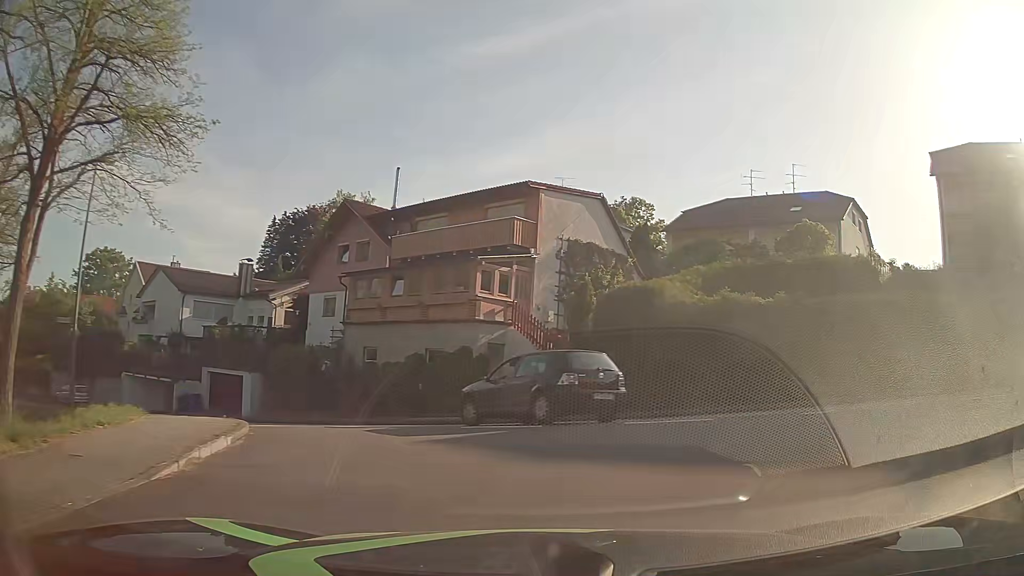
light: Day
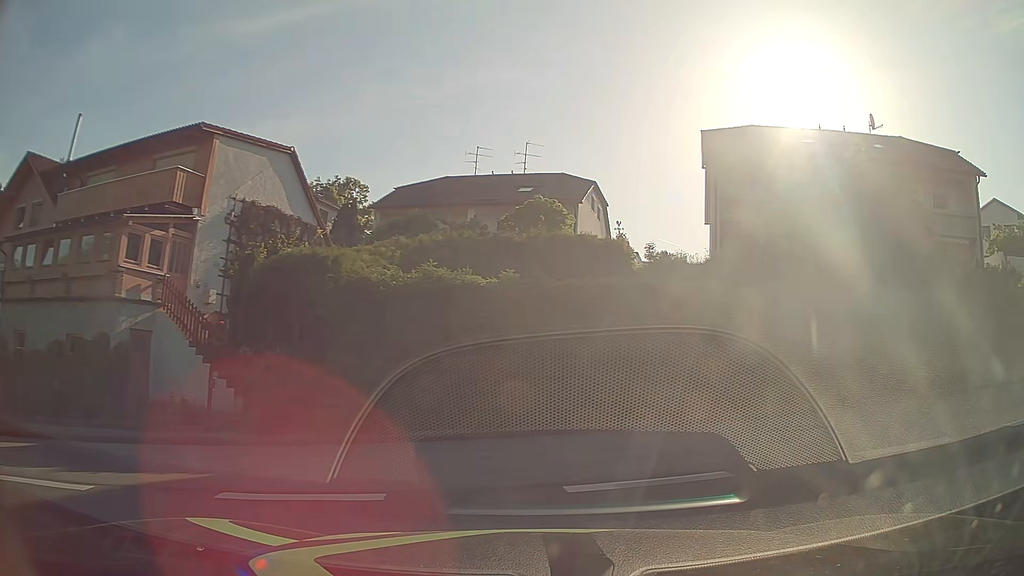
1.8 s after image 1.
(+1.0, +5.5) m; +25°
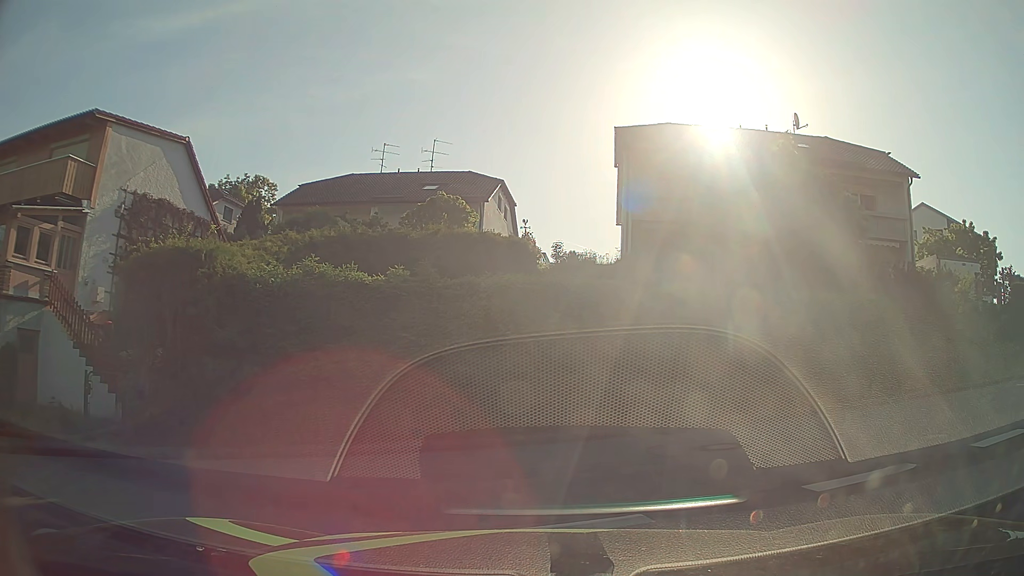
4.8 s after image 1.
(+0.1, +1.3) m; +5°
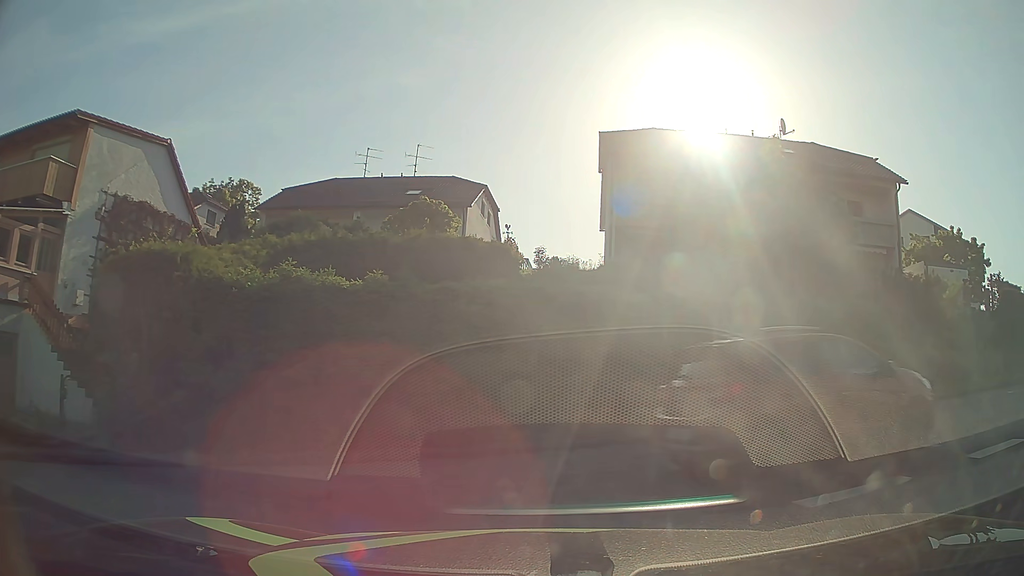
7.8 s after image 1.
(0.0, +0.3) m; 0°
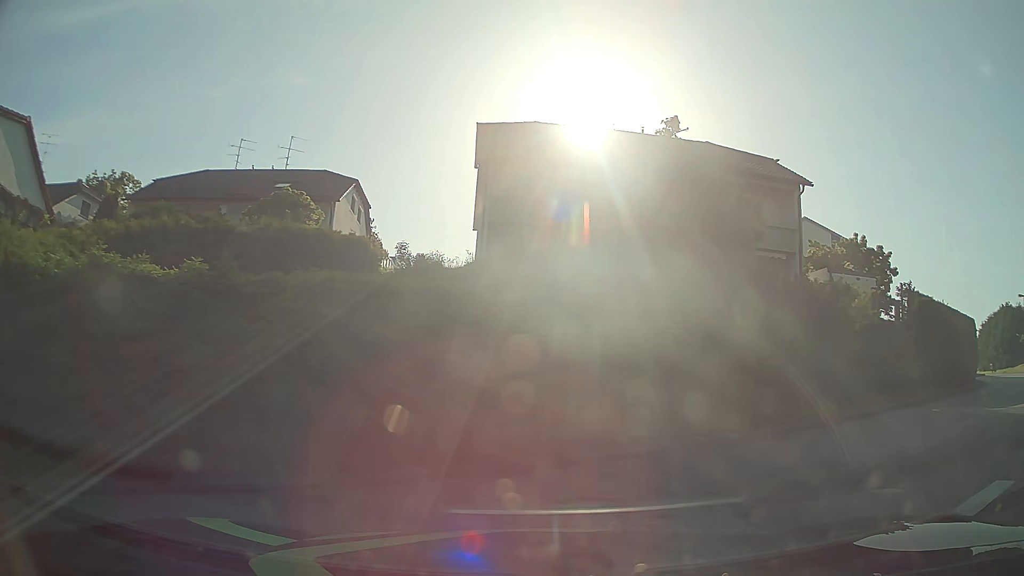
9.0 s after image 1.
(+0.4, +2.5) m; +12°
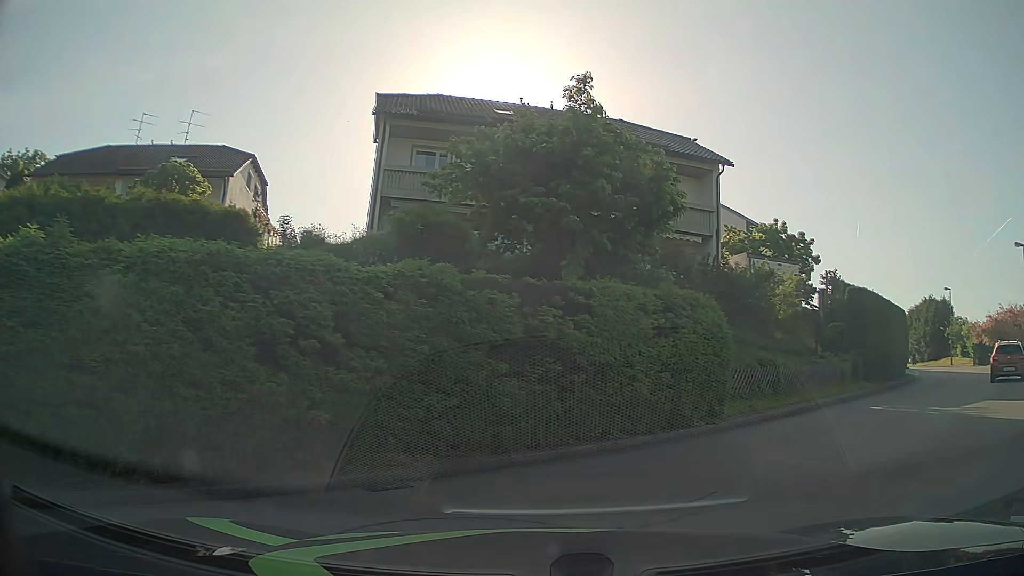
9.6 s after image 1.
(+0.2, +2.0) m; +9°
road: unclassified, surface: asphalt
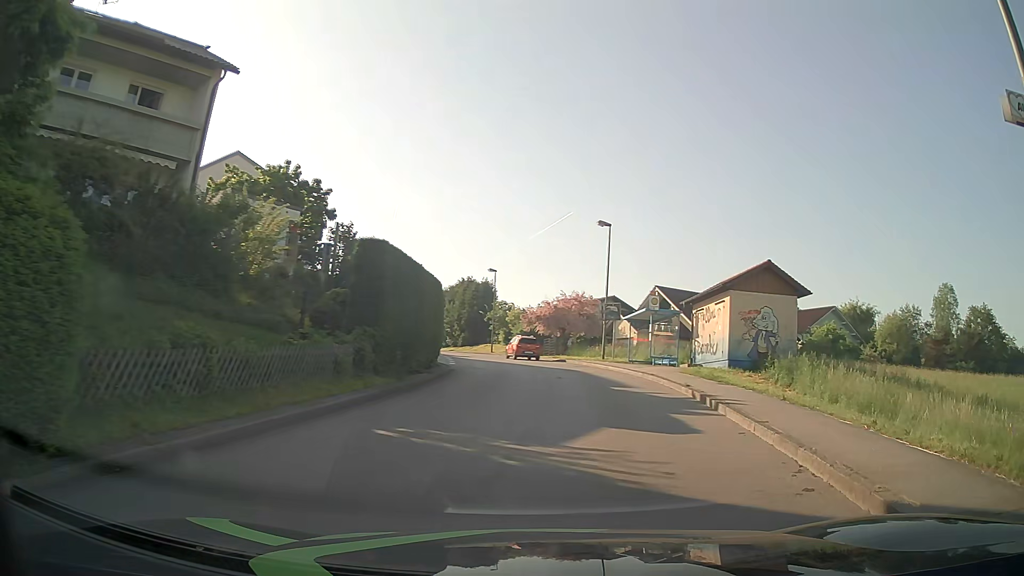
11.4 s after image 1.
(+2.8, +7.1) m; +43°
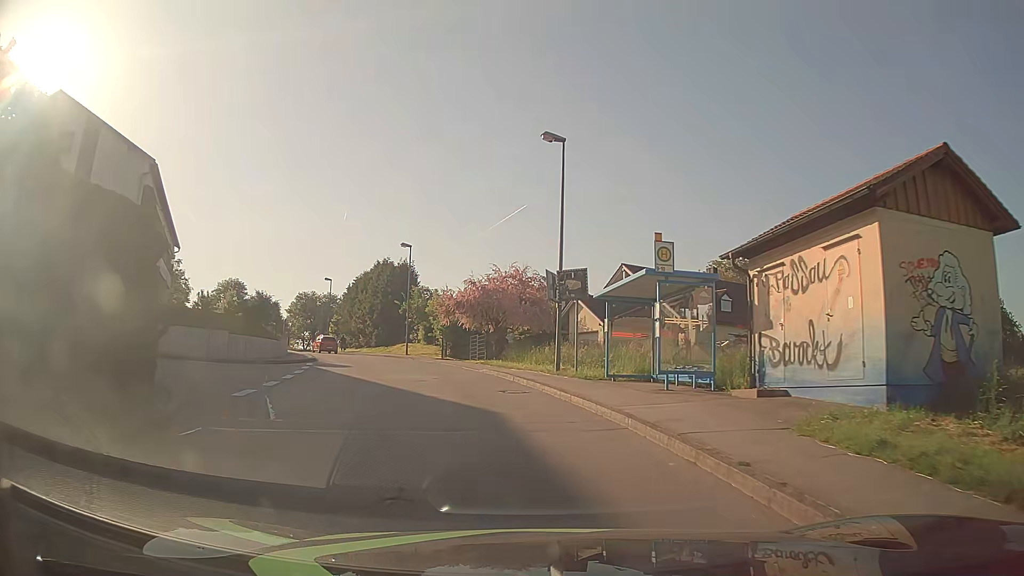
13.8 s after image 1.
(+1.2, +16.9) m; +3°
